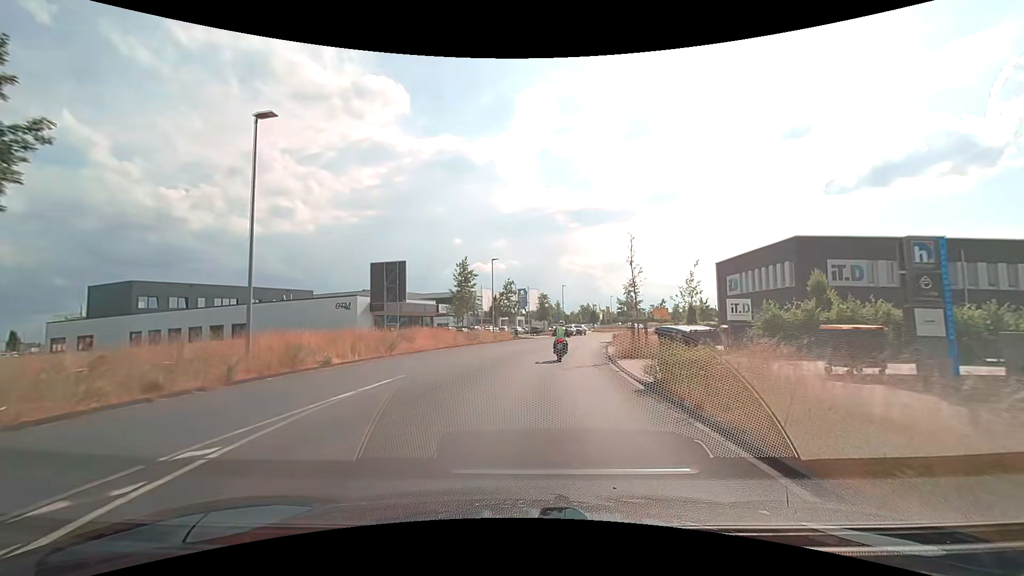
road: secondary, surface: asphalt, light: Day
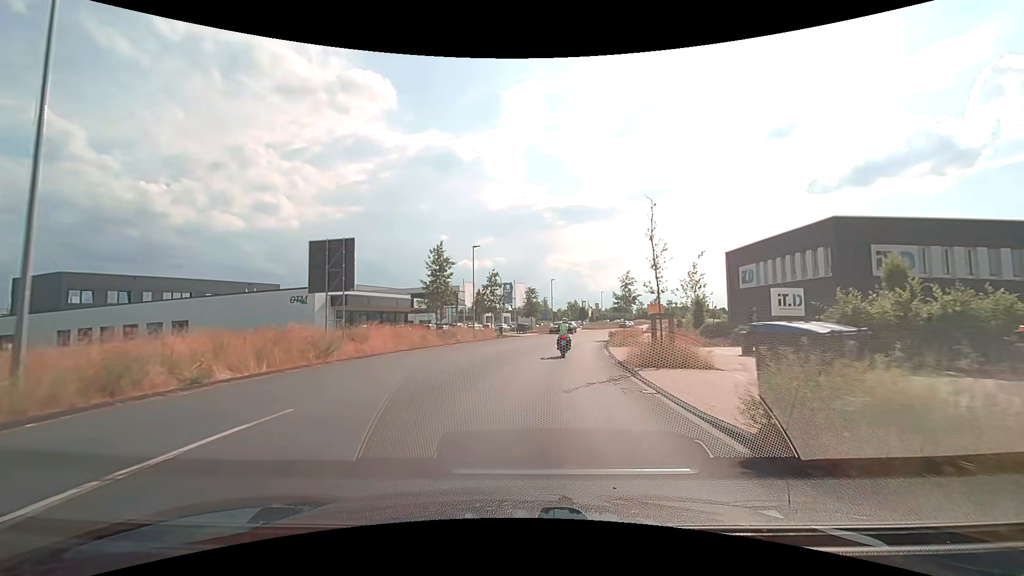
(0.0, +6.1) m; +1°
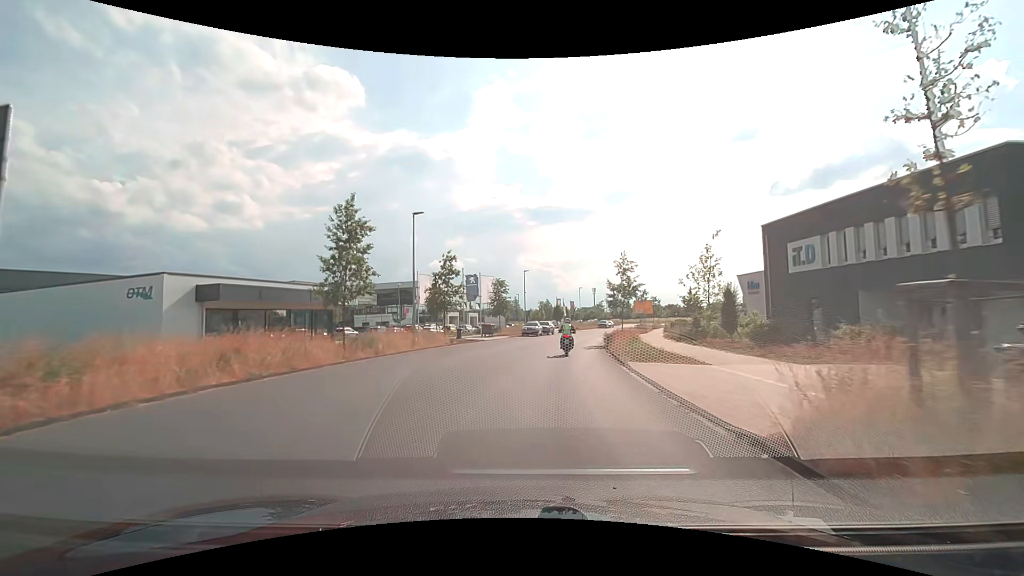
(+0.3, +12.9) m; +3°
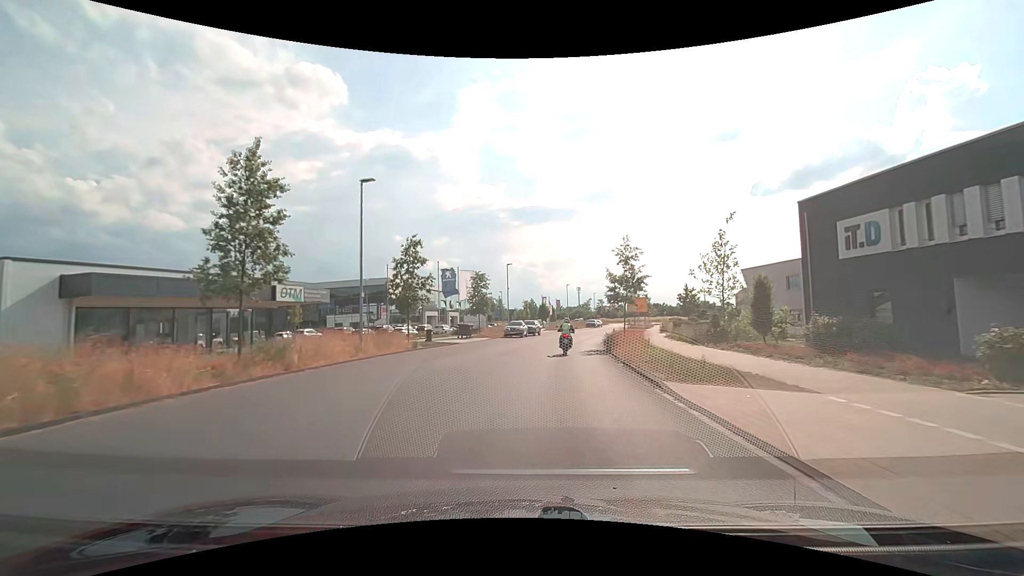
(+0.1, +6.7) m; +2°
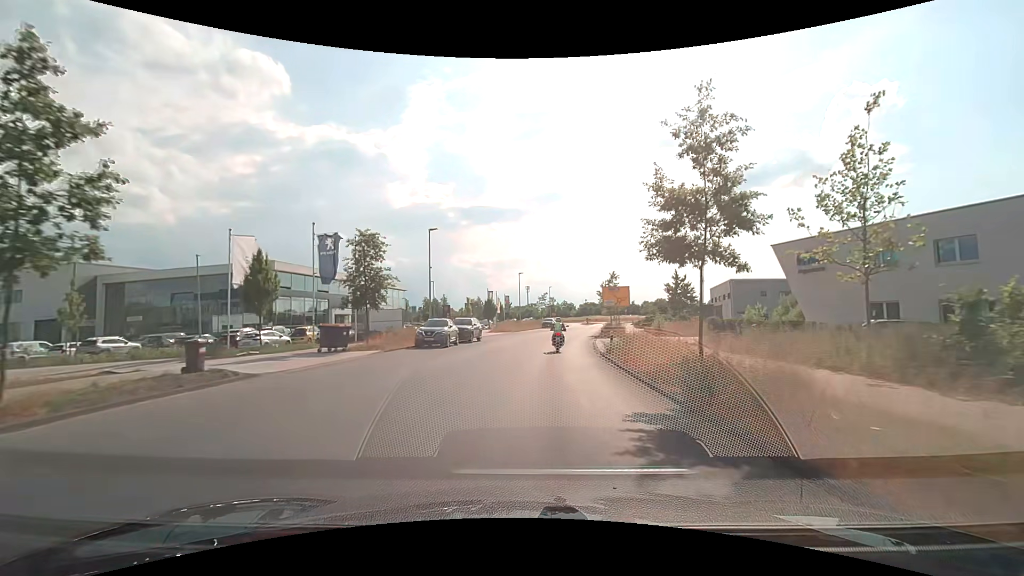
(+0.9, +20.3) m; +5°
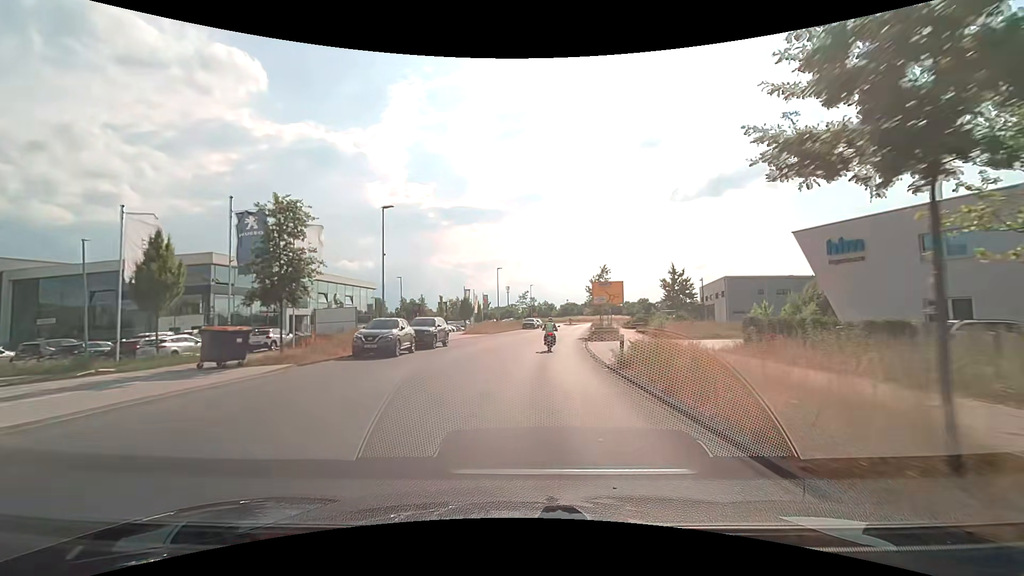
(+0.1, +6.9) m; +2°
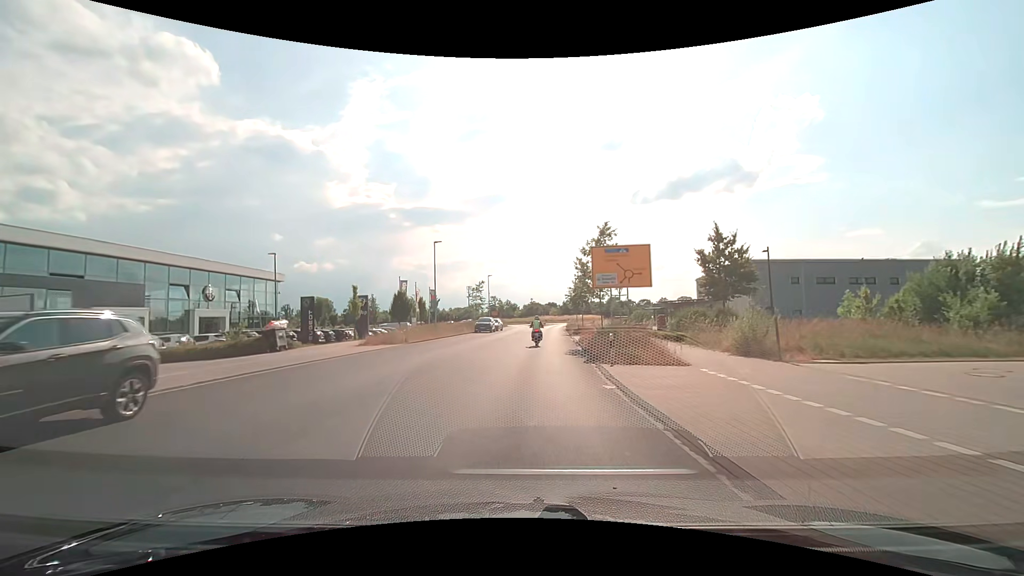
(+1.0, +20.8) m; +4°
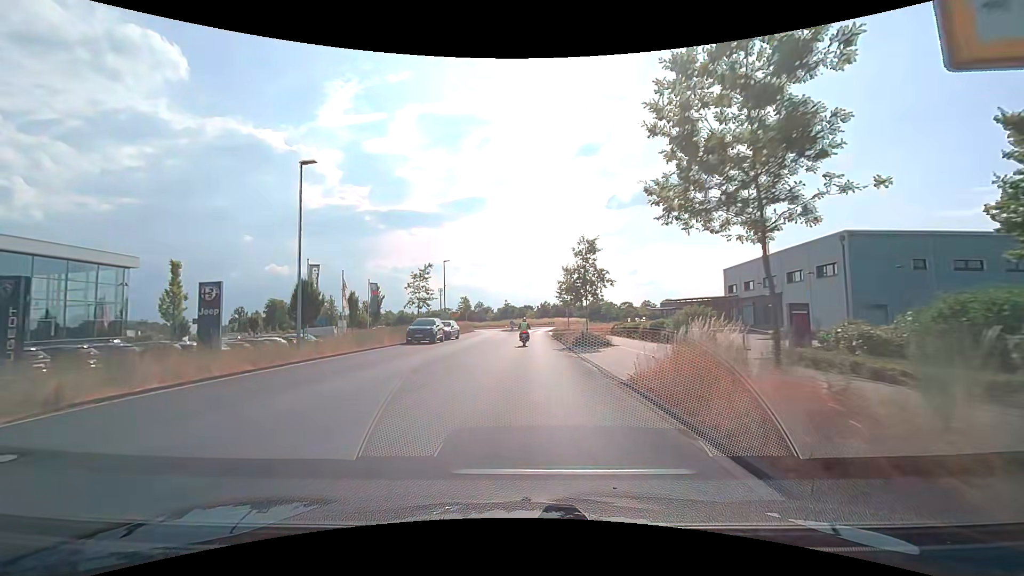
(+0.6, +21.1) m; +3°
(0, +10) (+1, +20) (+1, +30) (+1, +40) (+1, +50) (+1, +60) (+1, +70) (+2, +80) (+3, +90) (+7, +99) m
